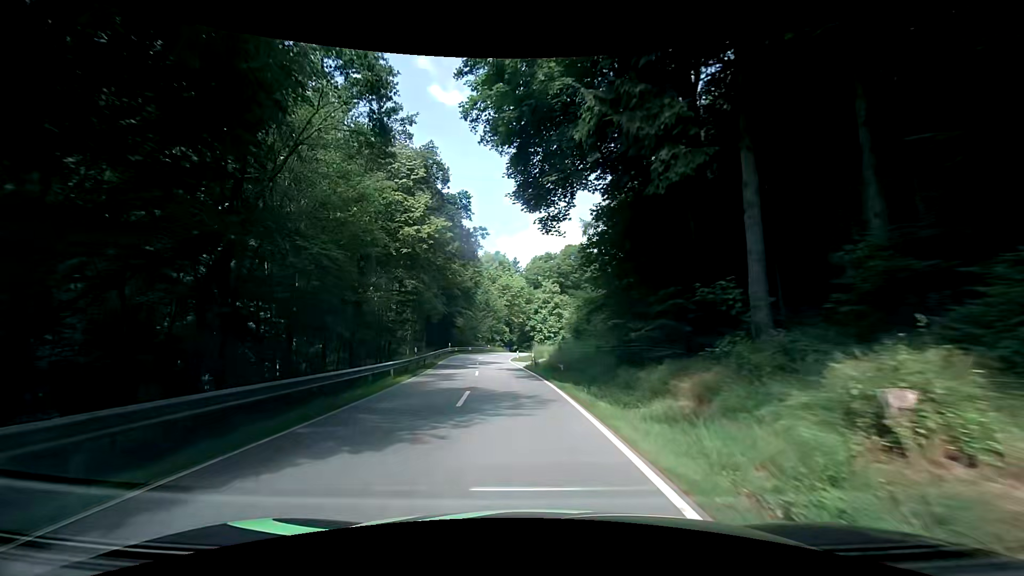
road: secondary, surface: asphalt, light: Day
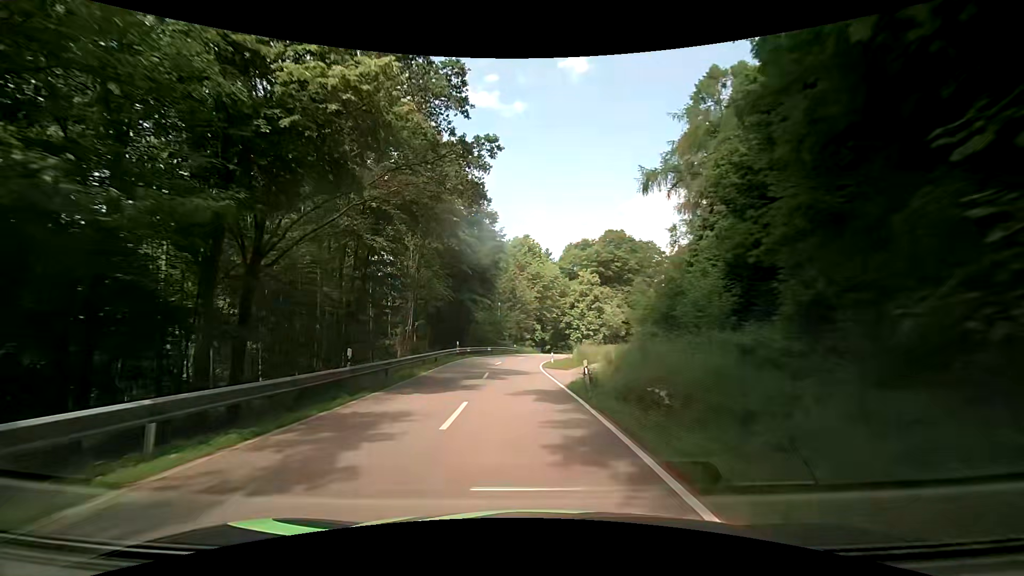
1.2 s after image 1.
(-0.3, +15.3) m; -3°
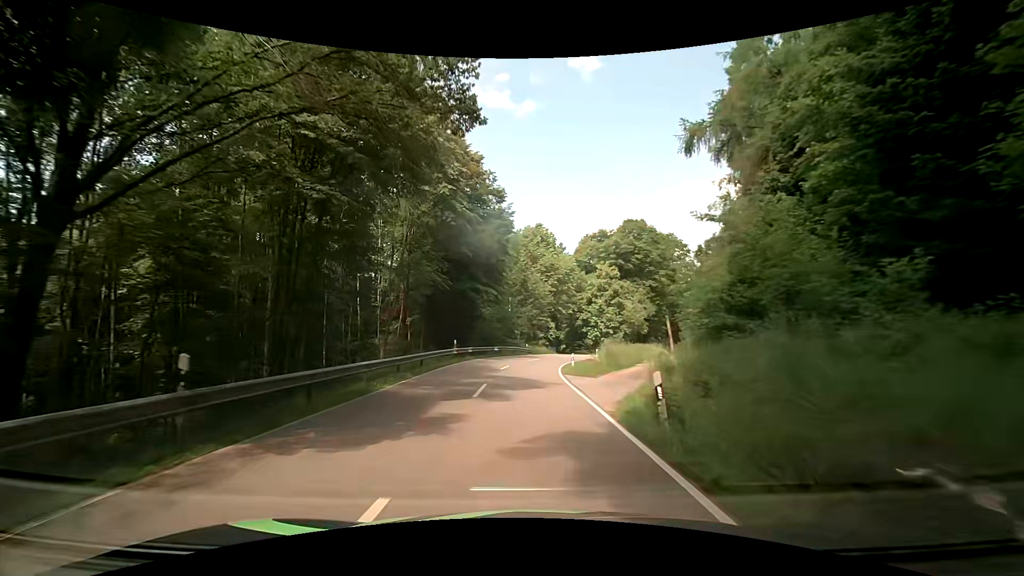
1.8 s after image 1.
(-0.2, +7.6) m; -2°
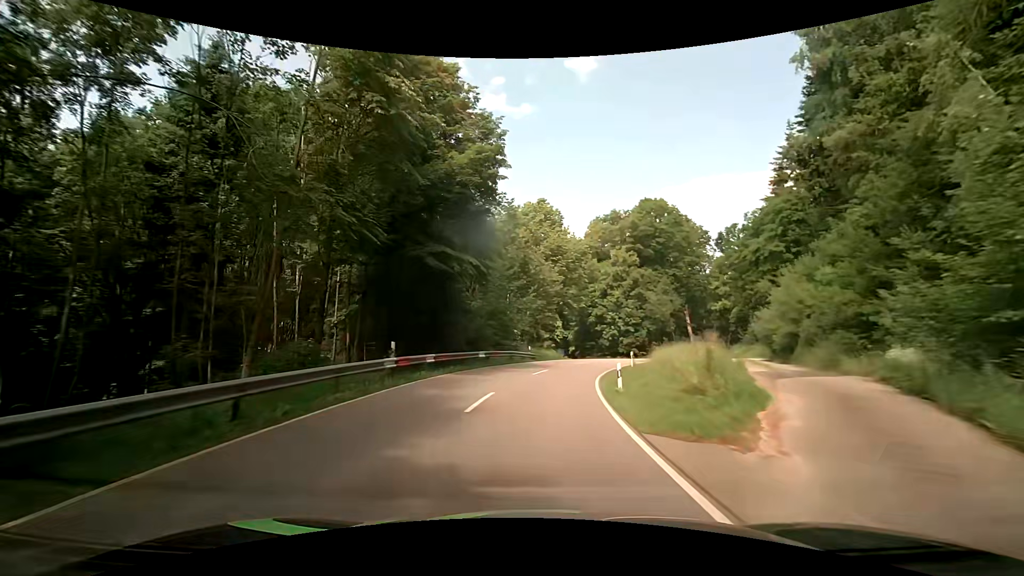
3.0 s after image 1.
(-0.1, +14.9) m; -1°
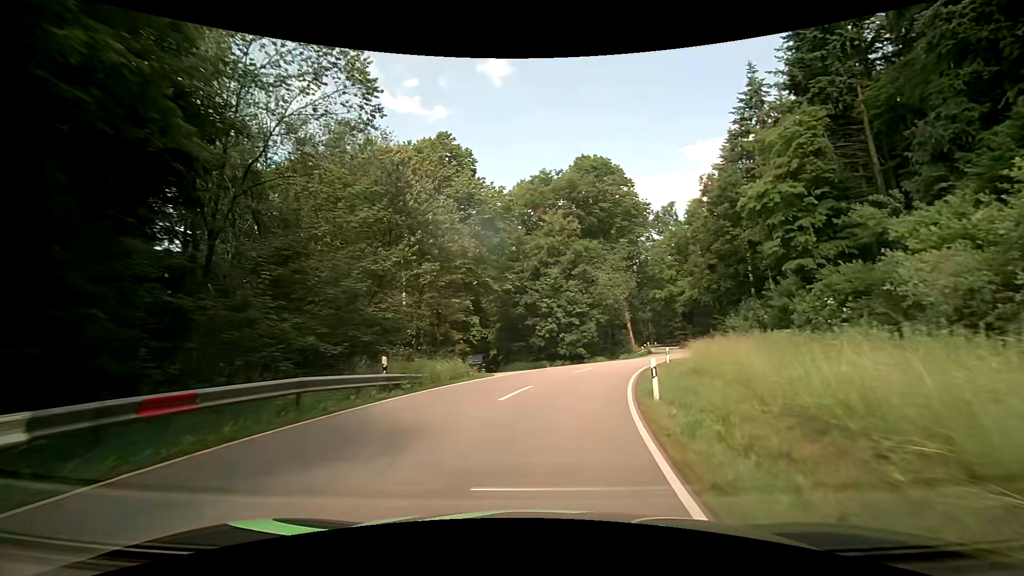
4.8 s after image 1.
(+1.5, +21.6) m; +9°
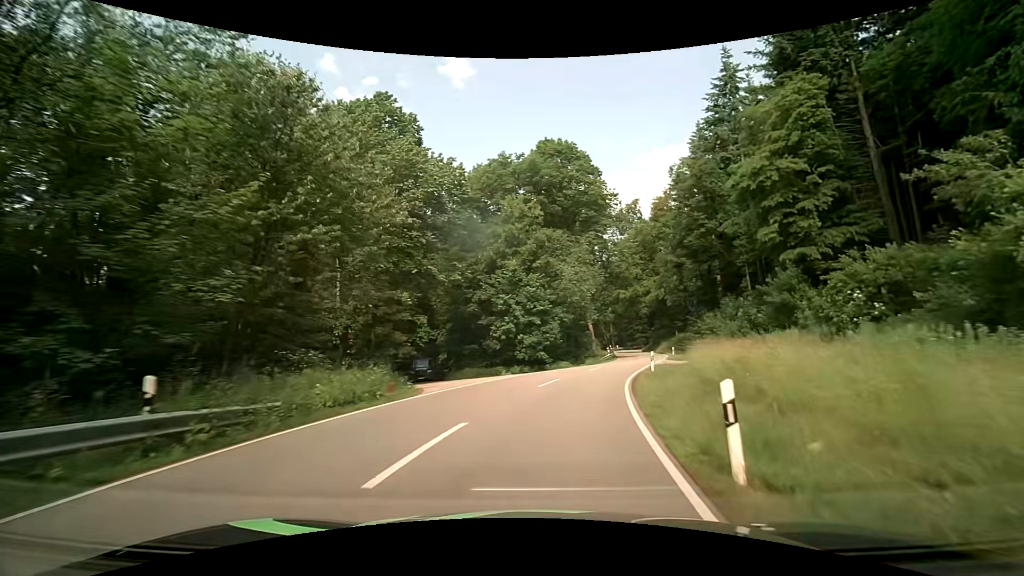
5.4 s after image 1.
(+0.3, +7.0) m; +4°
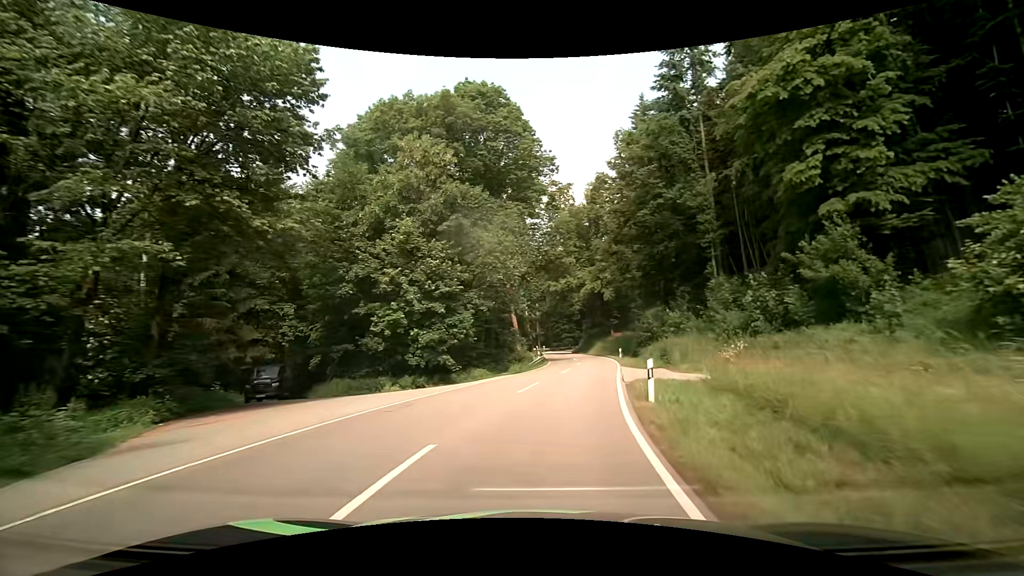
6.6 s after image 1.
(+1.2, +13.6) m; +10°
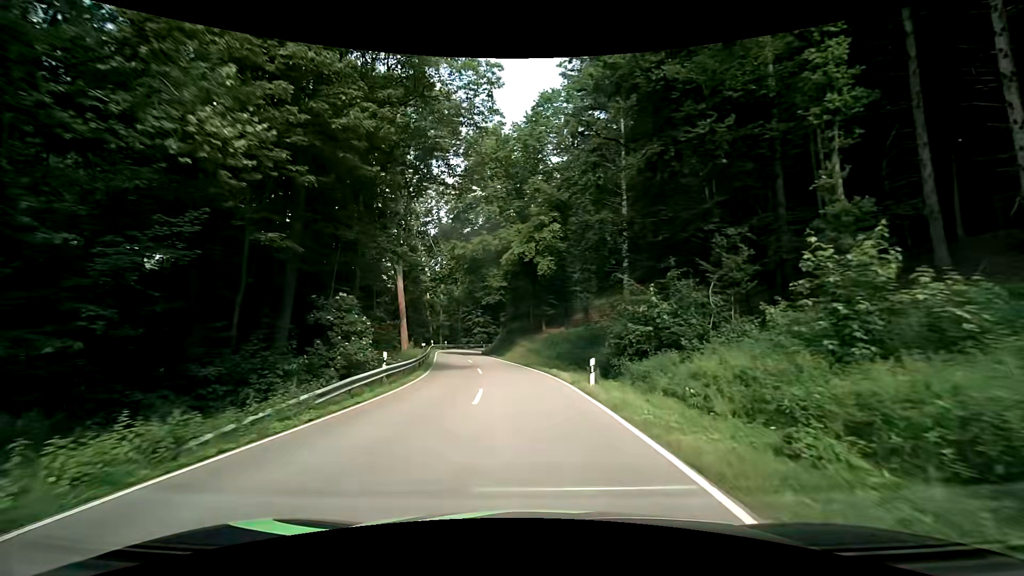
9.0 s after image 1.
(+2.4, +26.9) m; +9°
(0, +10) (0, +20) (-1, +30) (-2, +40) (-4, +50) (-6, +60) (-6, +70) (-6, +80) (-5, +89) (-3, +99) m
